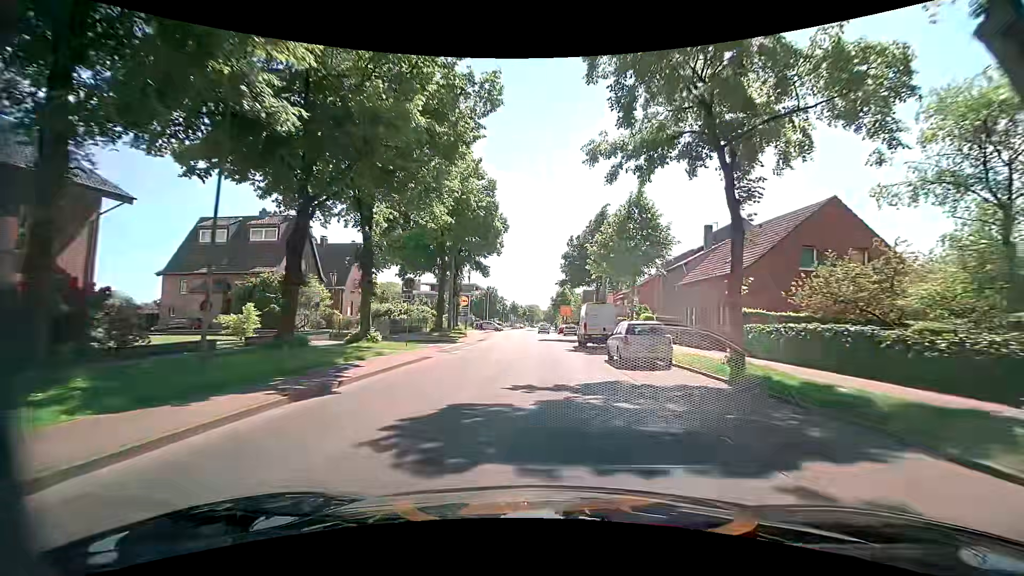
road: secondary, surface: asphalt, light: Day
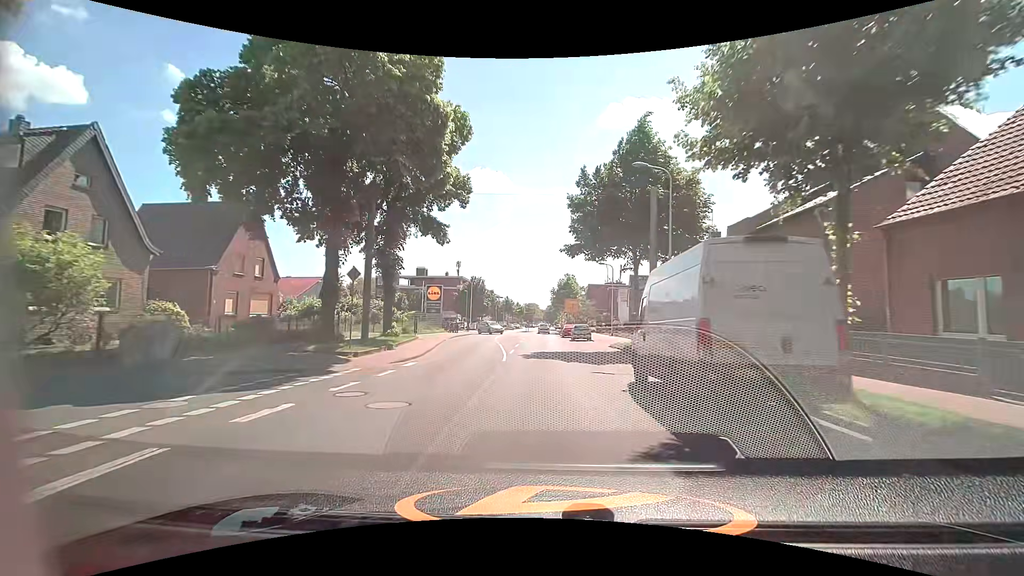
(+0.3, +21.3) m; +1°
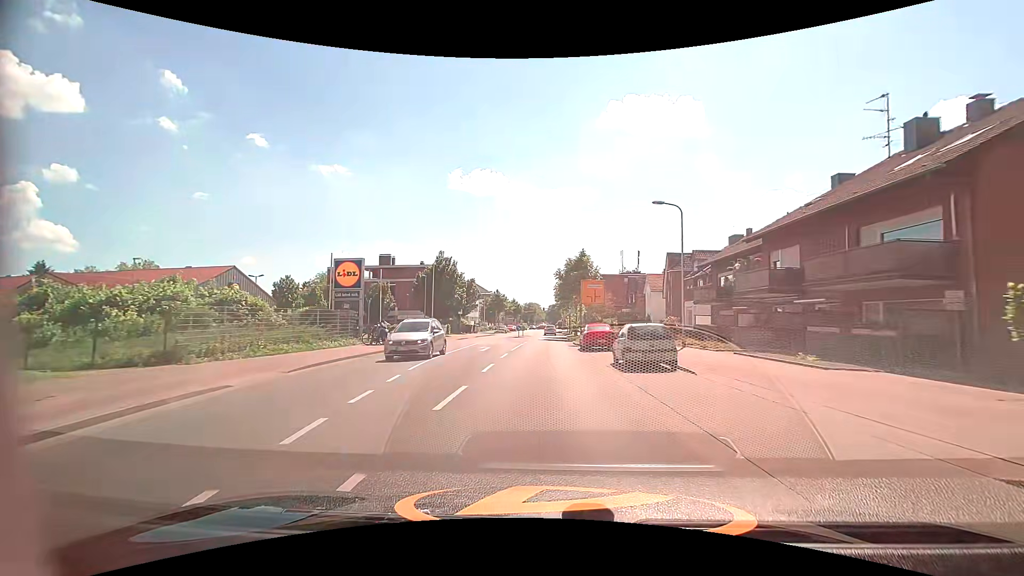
(-0.1, +27.1) m; 0°
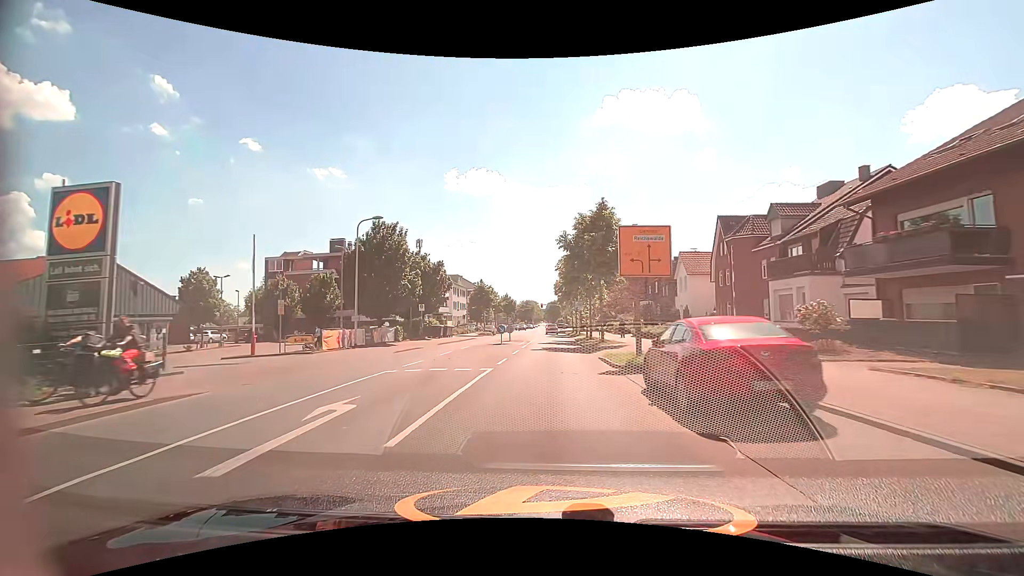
(0.0, +19.9) m; 0°
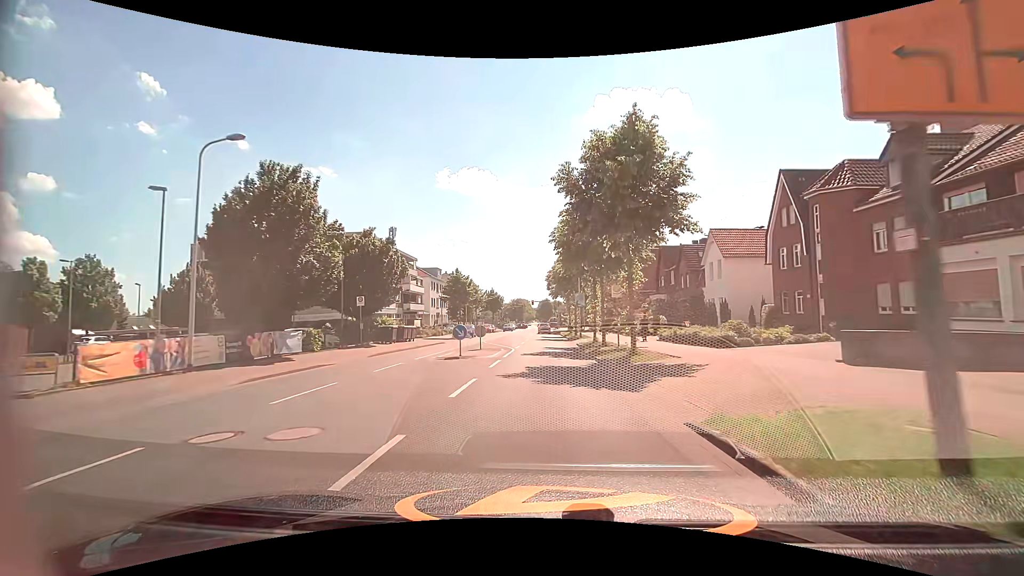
(+0.1, +13.4) m; +1°
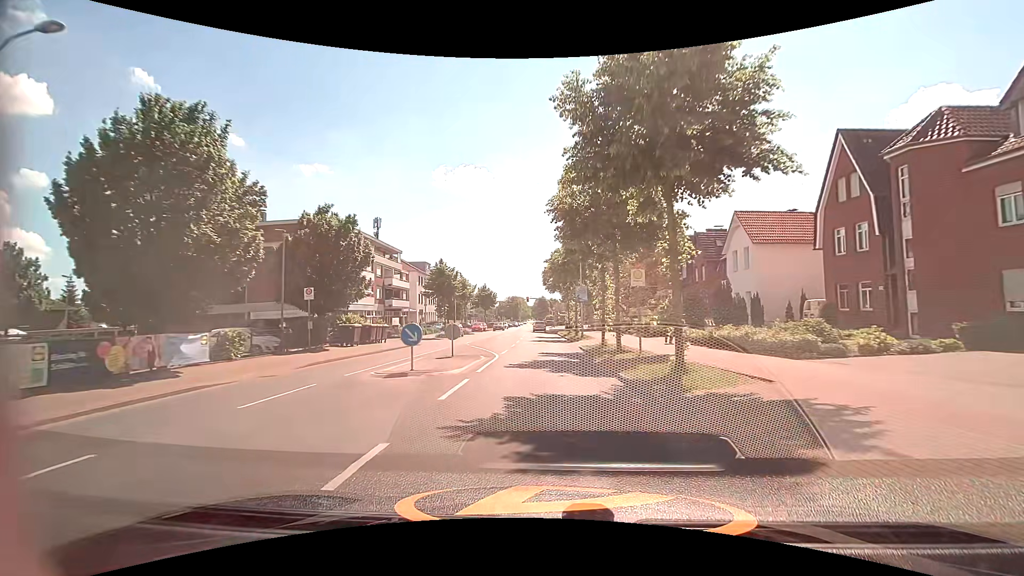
(0.0, +6.6) m; +1°
